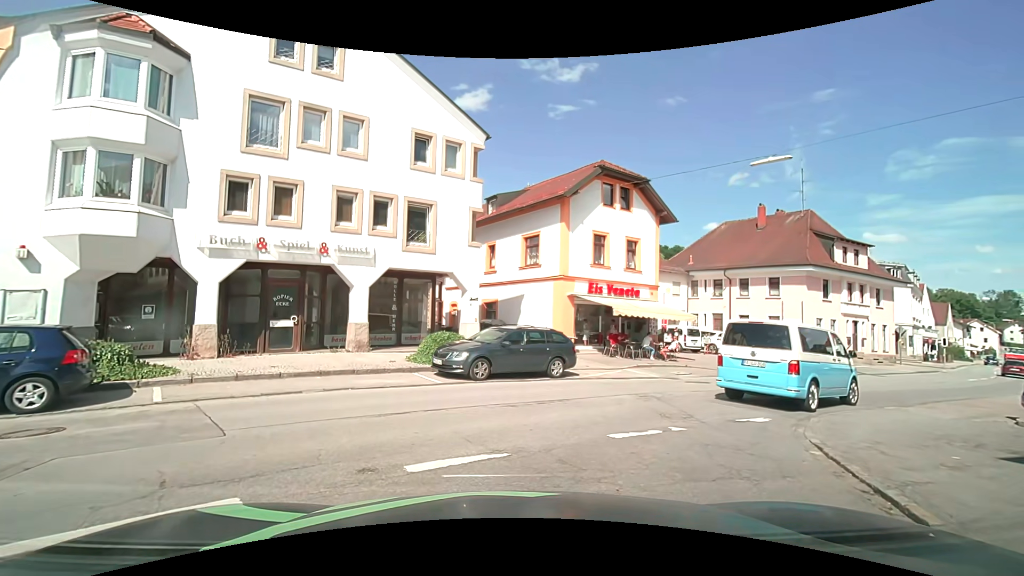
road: residential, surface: asphalt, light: Day
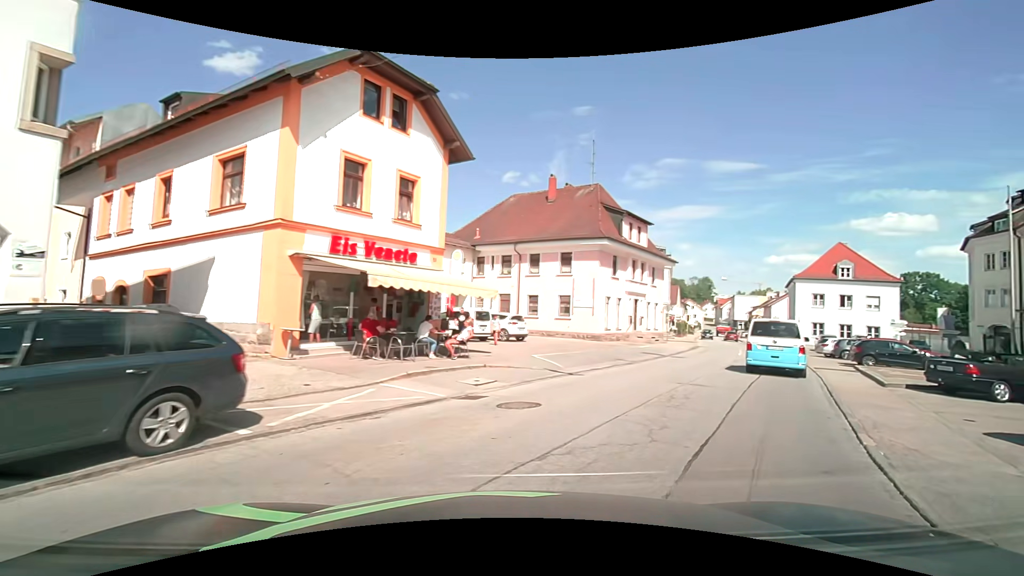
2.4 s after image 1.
(+1.8, +9.4) m; +25°
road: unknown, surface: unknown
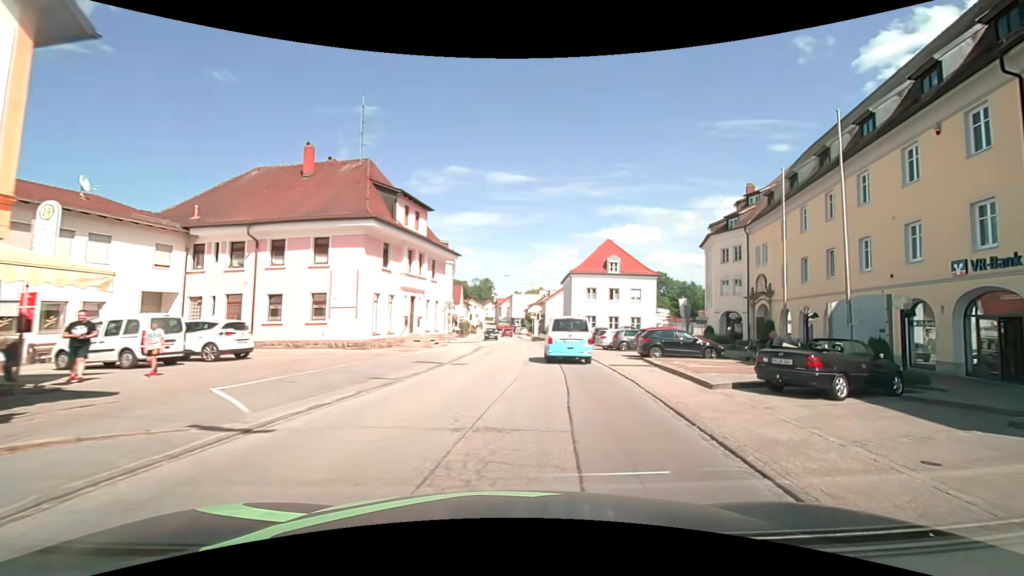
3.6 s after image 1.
(+1.5, +6.8) m; +23°
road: secondary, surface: asphalt
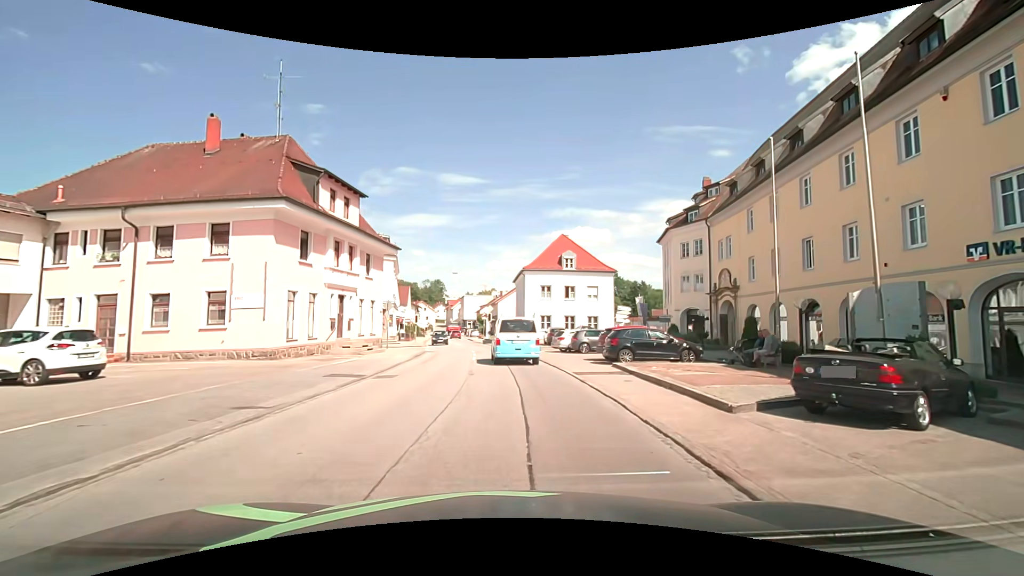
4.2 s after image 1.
(+0.3, +4.1) m; +8°
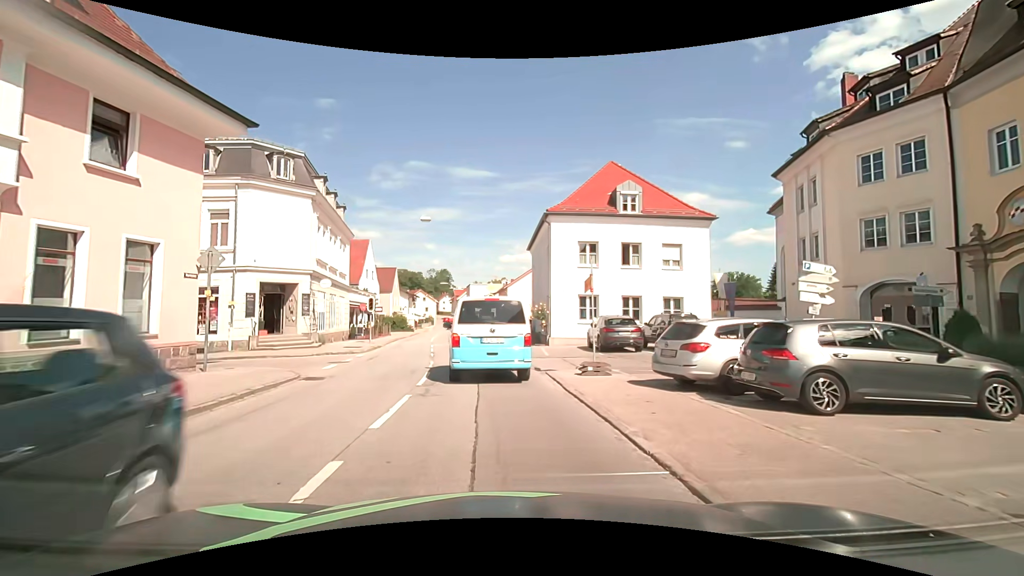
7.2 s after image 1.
(-0.1, +21.8) m; -2°
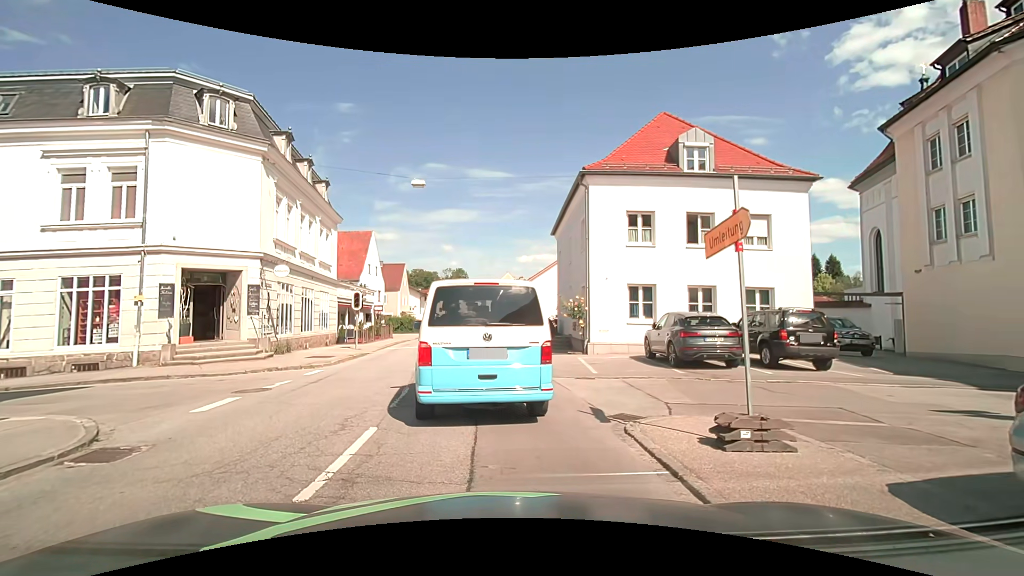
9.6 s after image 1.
(-0.1, +6.9) m; -2°
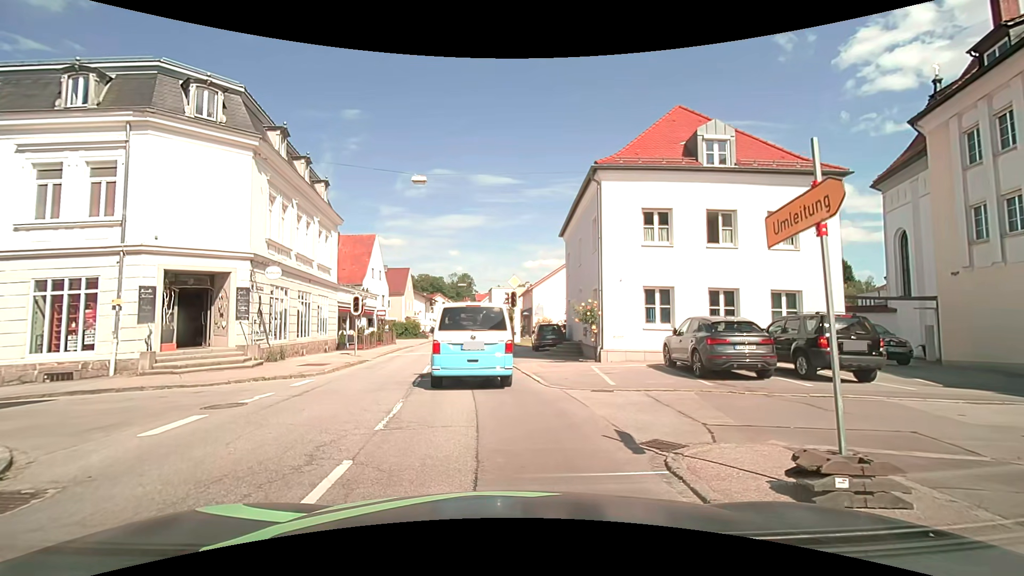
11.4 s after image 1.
(0.0, +1.4) m; 0°
